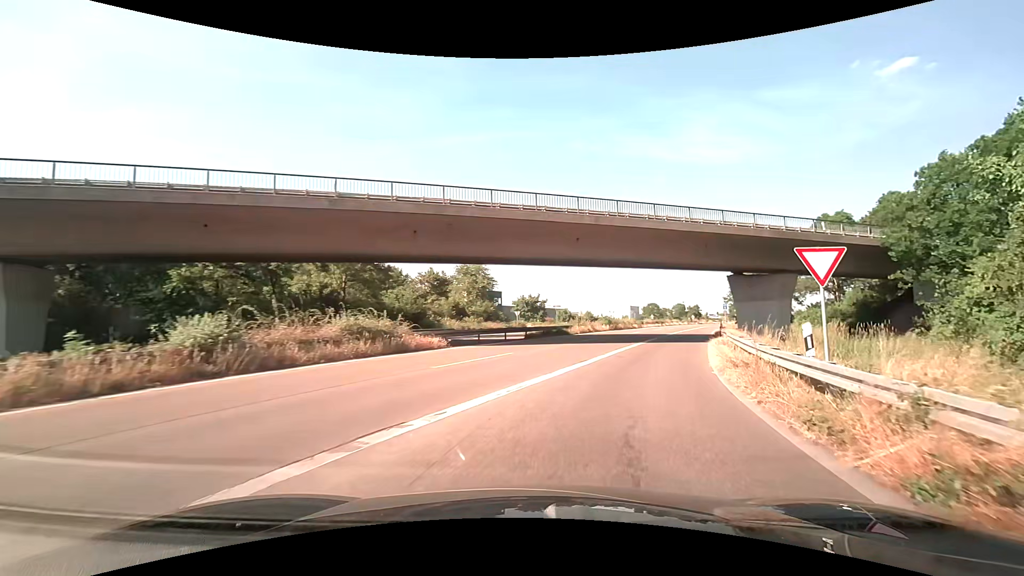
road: trunk_link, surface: asphalt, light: Day
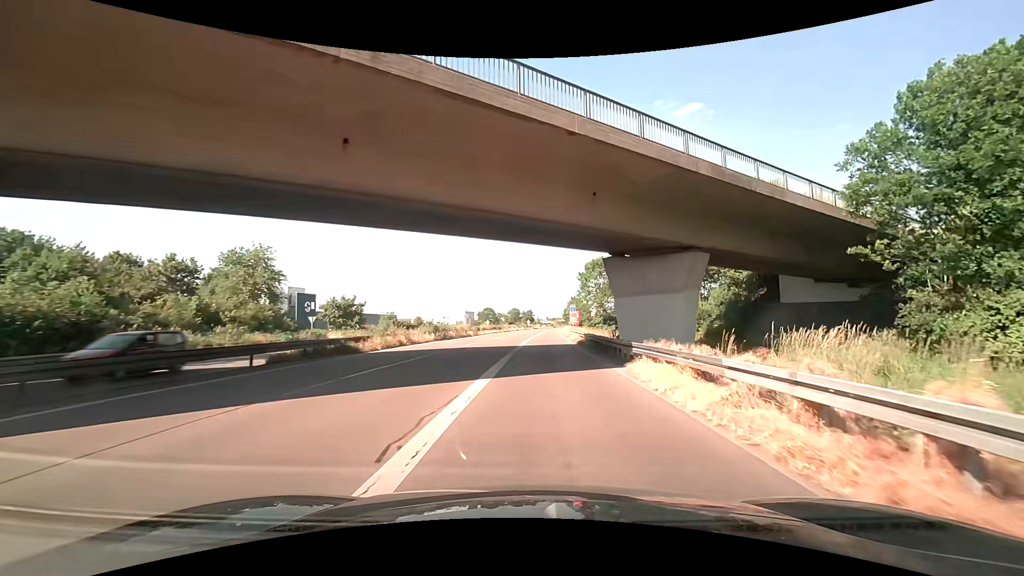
(+3.2, +17.5) m; +19°
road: trunk
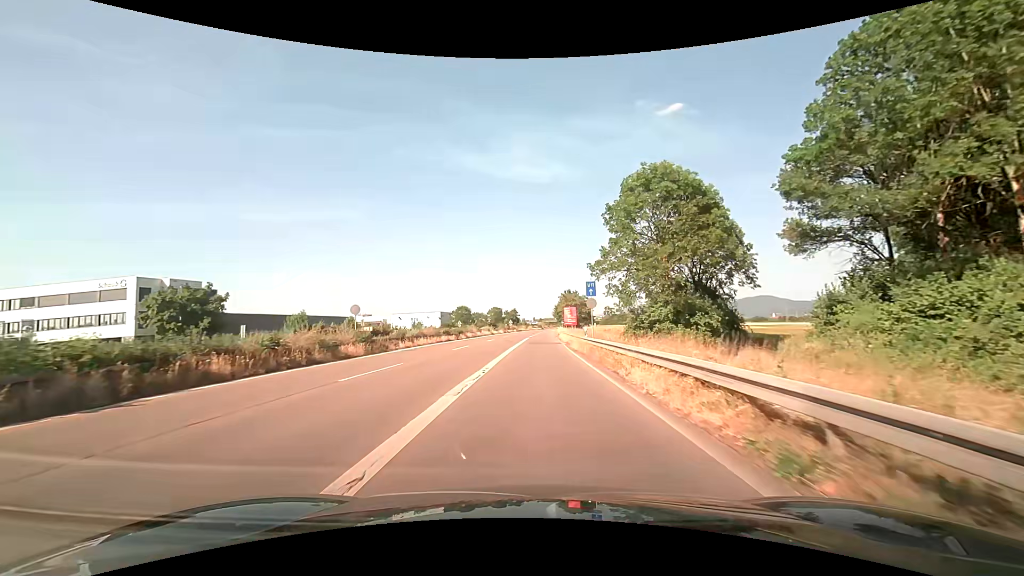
(+1.3, +36.0) m; +2°
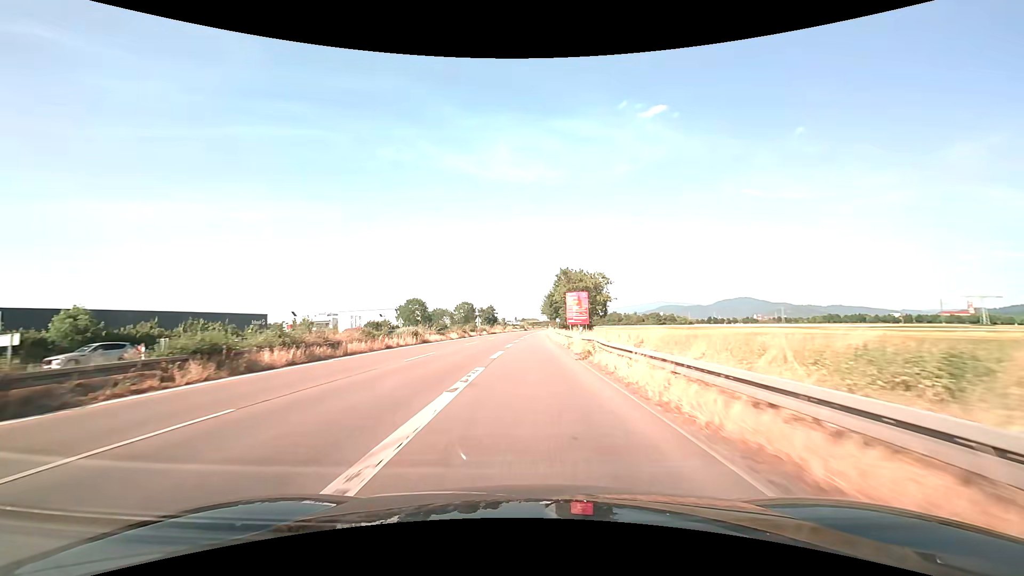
(+0.4, +47.8) m; +1°
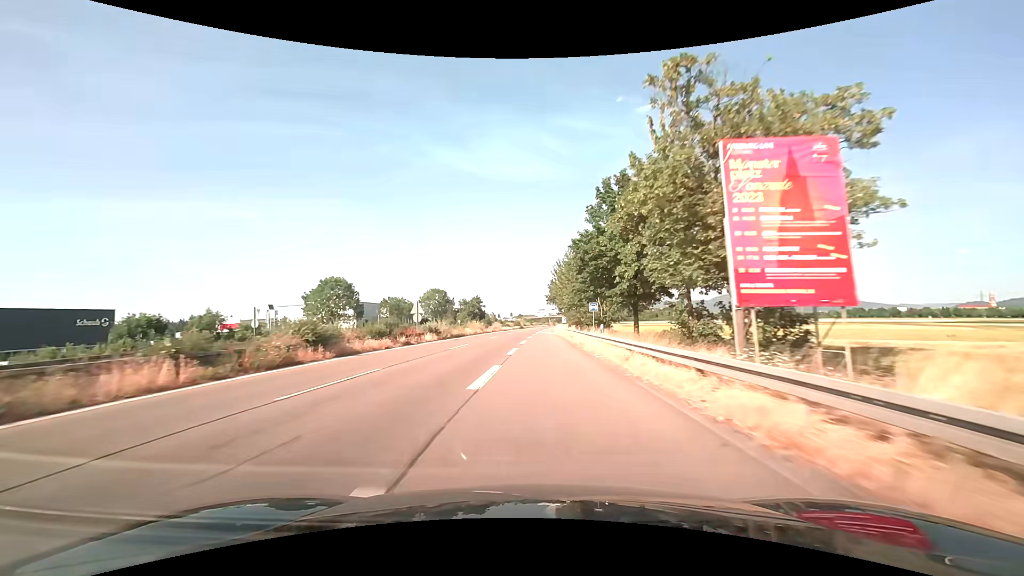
(+0.2, +48.6) m; 0°
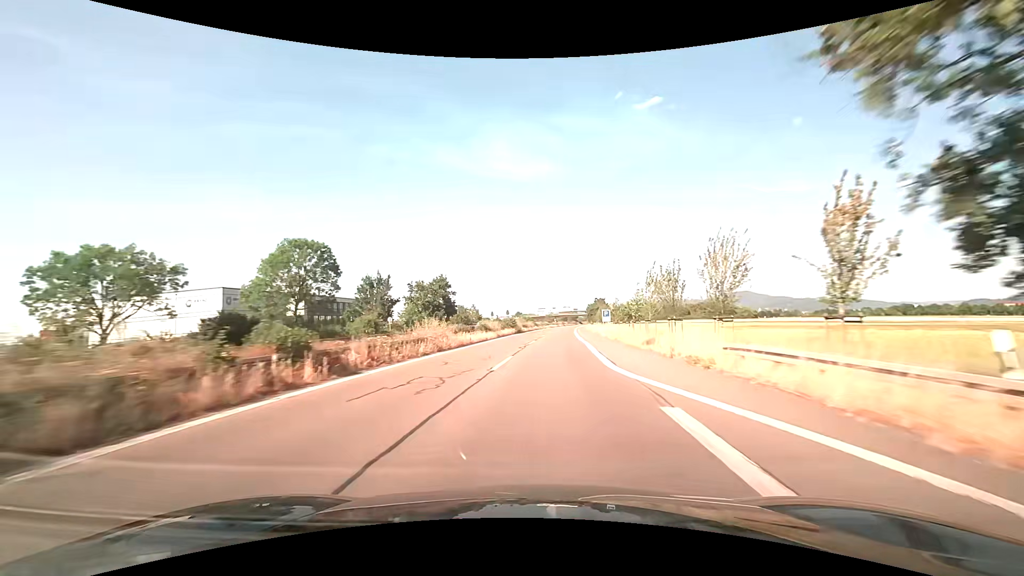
(-0.9, +68.7) m; 0°
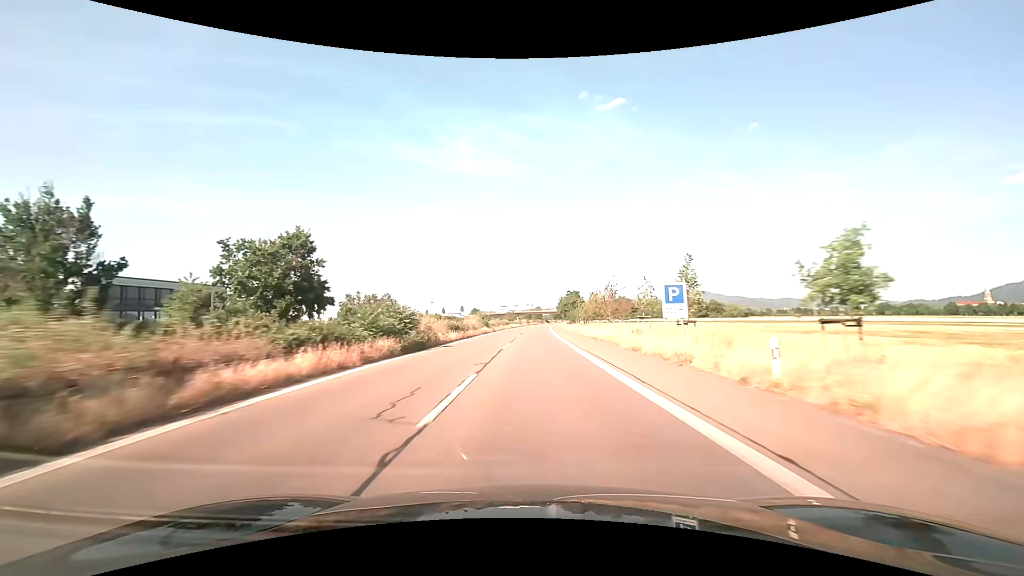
(+2.1, +44.0) m; +5°
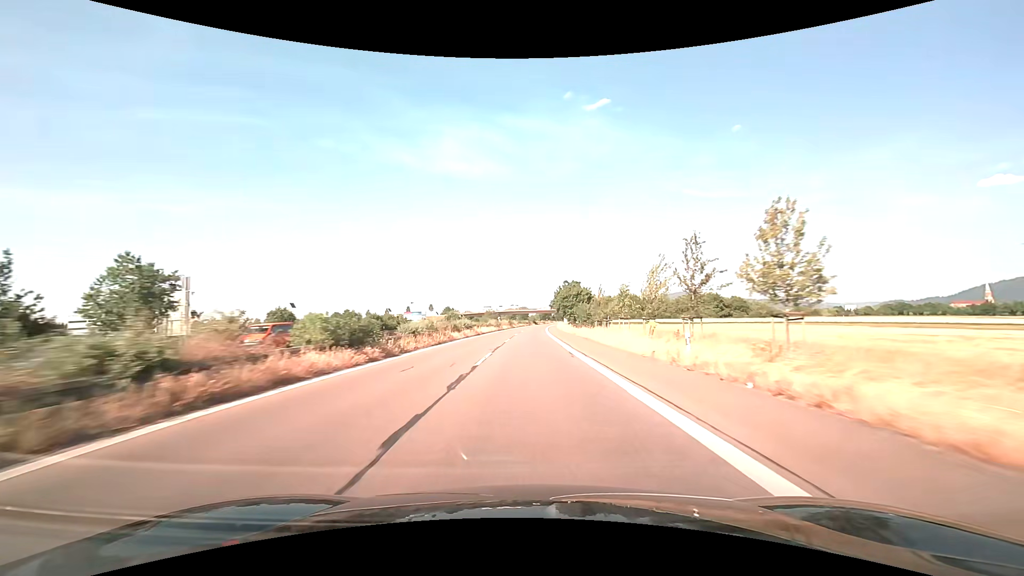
(+0.4, +45.4) m; +1°
(0, +10) (0, +20) (0, +30) (0, +40) (0, +50) (0, +60) (0, +70) (+1, +80) (+1, +90) (+1, +100) m
